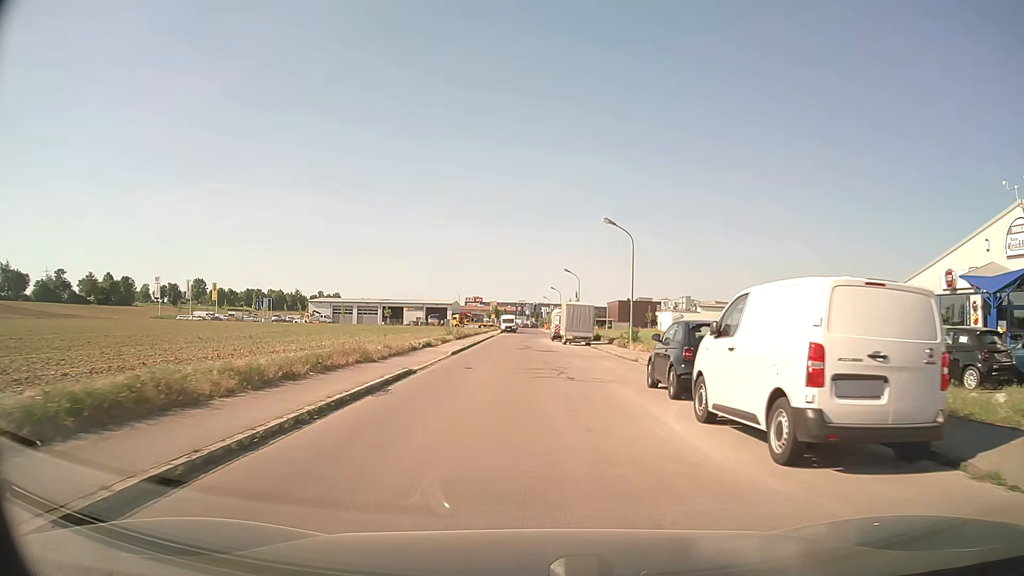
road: unclassified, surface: asphalt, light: Day
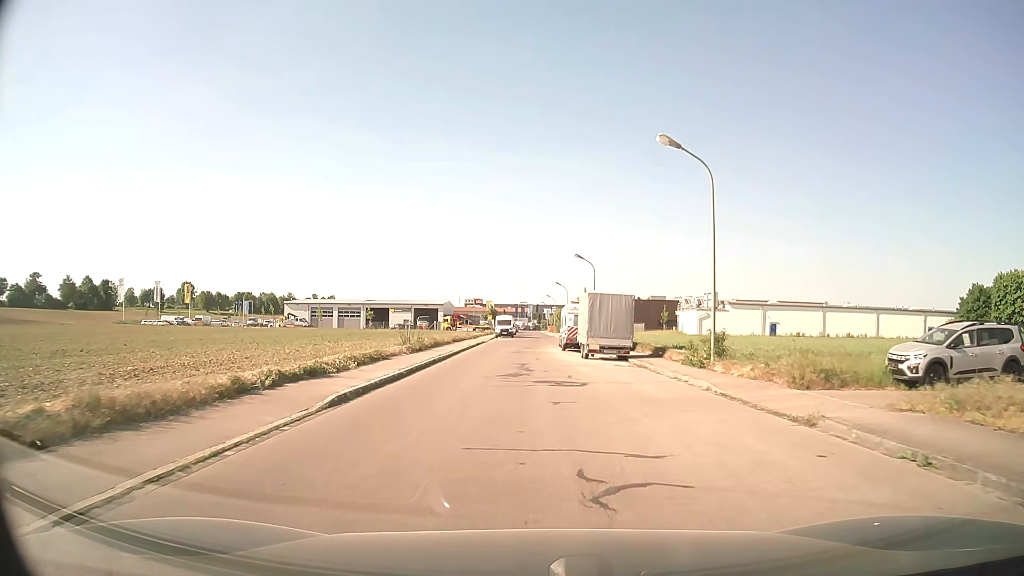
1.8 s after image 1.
(0.0, +17.3) m; 0°
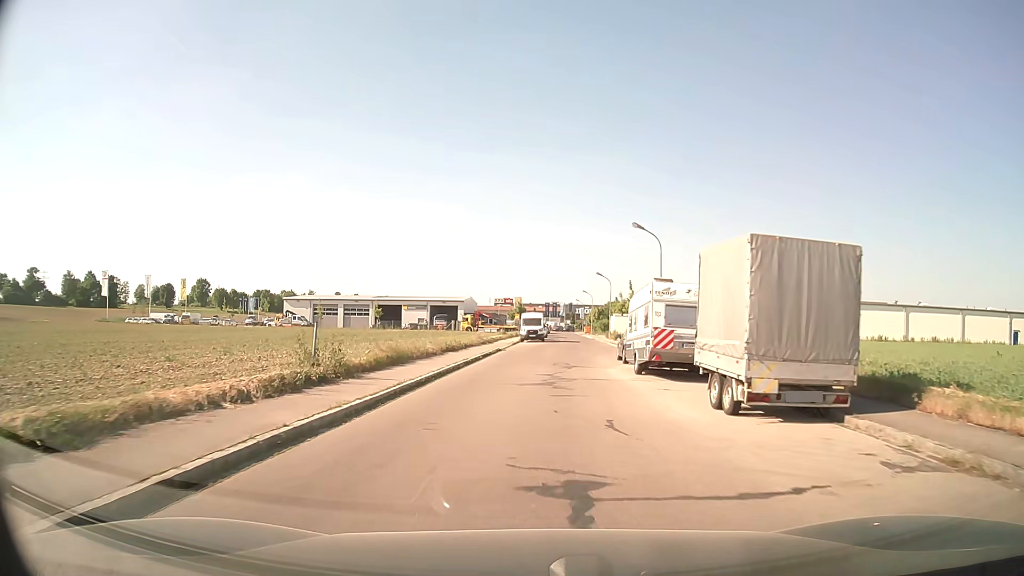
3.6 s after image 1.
(-0.5, +18.0) m; -3°
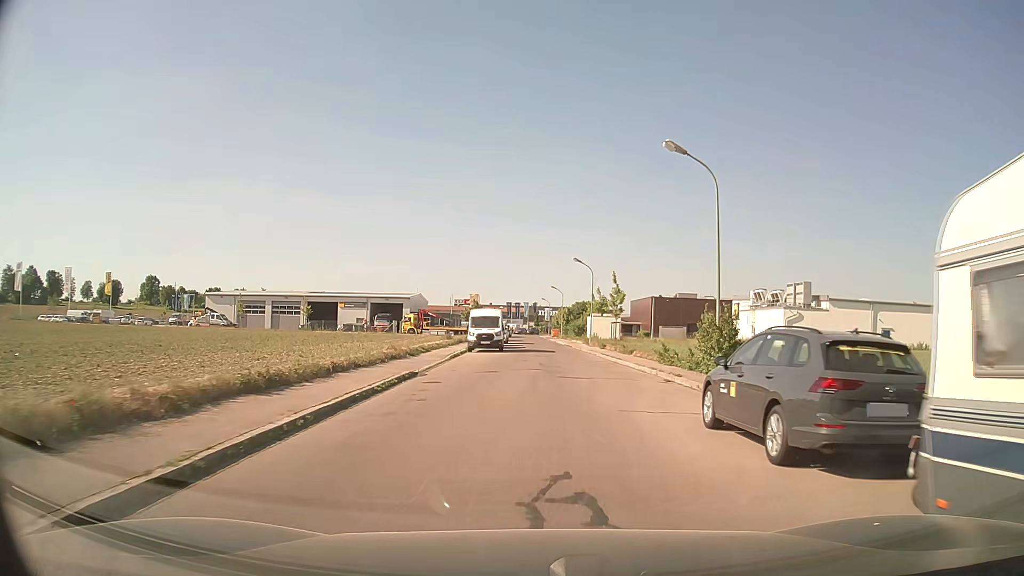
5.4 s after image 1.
(+0.4, +18.6) m; +3°
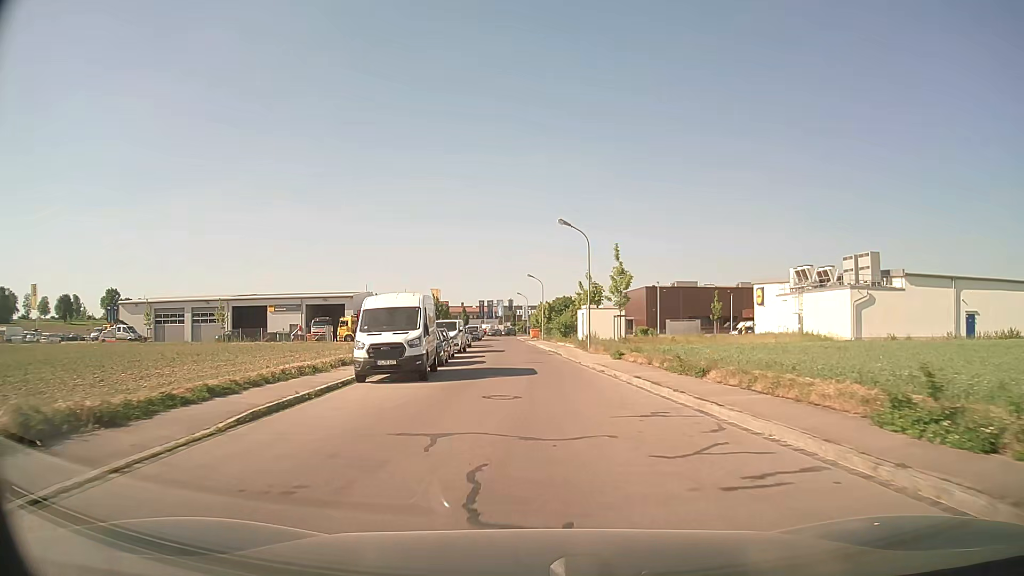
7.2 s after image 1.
(+0.6, +20.1) m; +2°
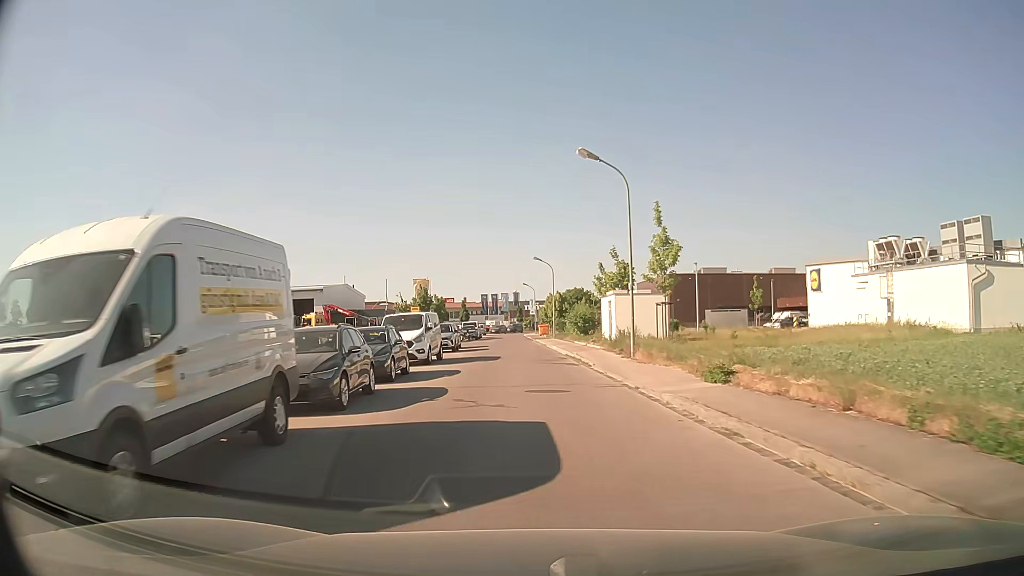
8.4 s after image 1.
(0.0, +14.4) m; 0°
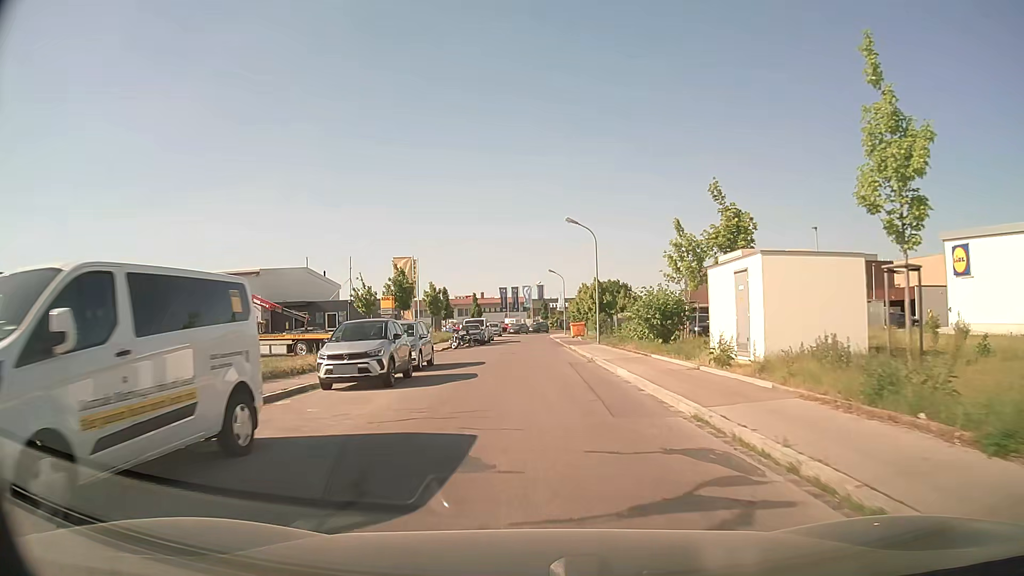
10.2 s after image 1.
(-0.6, +21.4) m; -2°
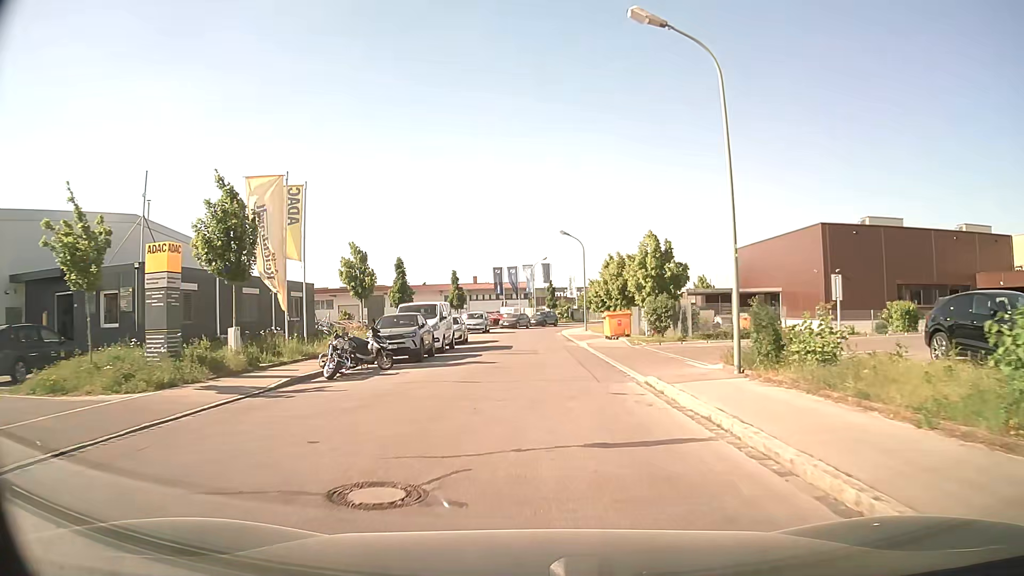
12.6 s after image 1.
(-0.2, +26.2) m; 0°
(0, +10) (0, +20) (0, +30) (-1, +40) (-1, +50) (+1, +60) (+4, +69) (+8, +78) (+15, +86) (+23, +91) m
